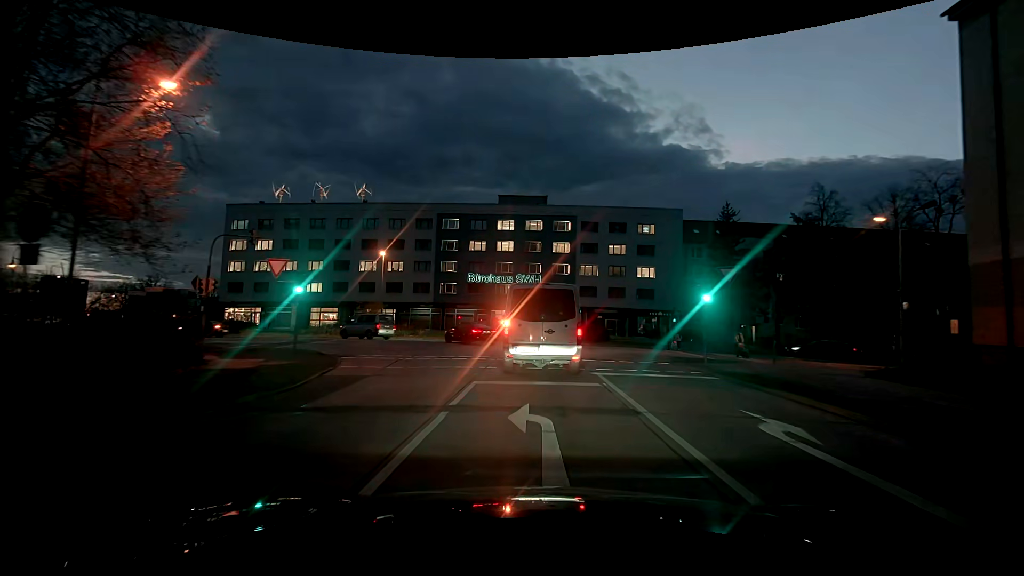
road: tertiary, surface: asphalt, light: Dusk
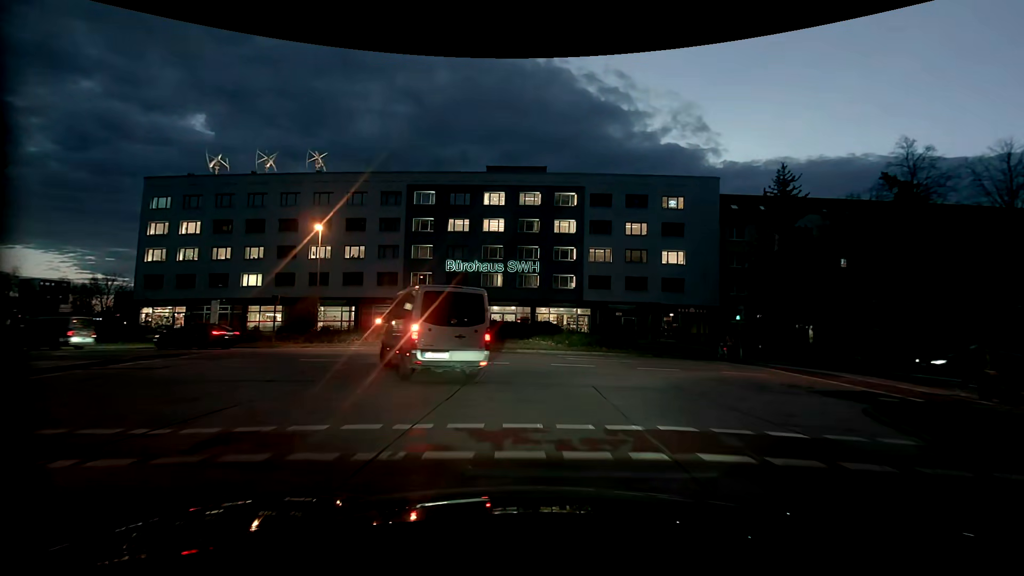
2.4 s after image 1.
(-0.1, +14.0) m; -1°
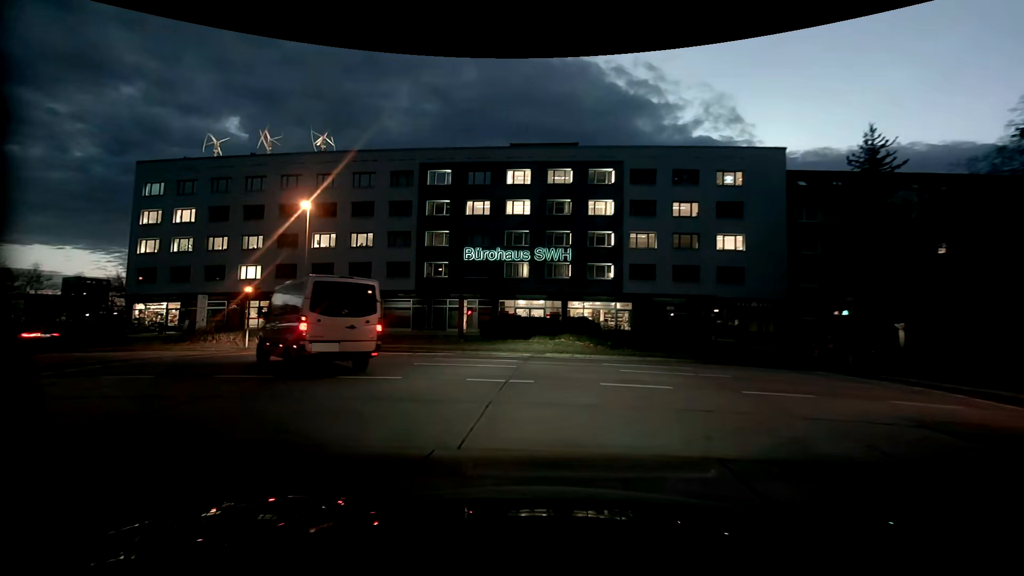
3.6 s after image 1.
(-0.1, +6.7) m; -3°
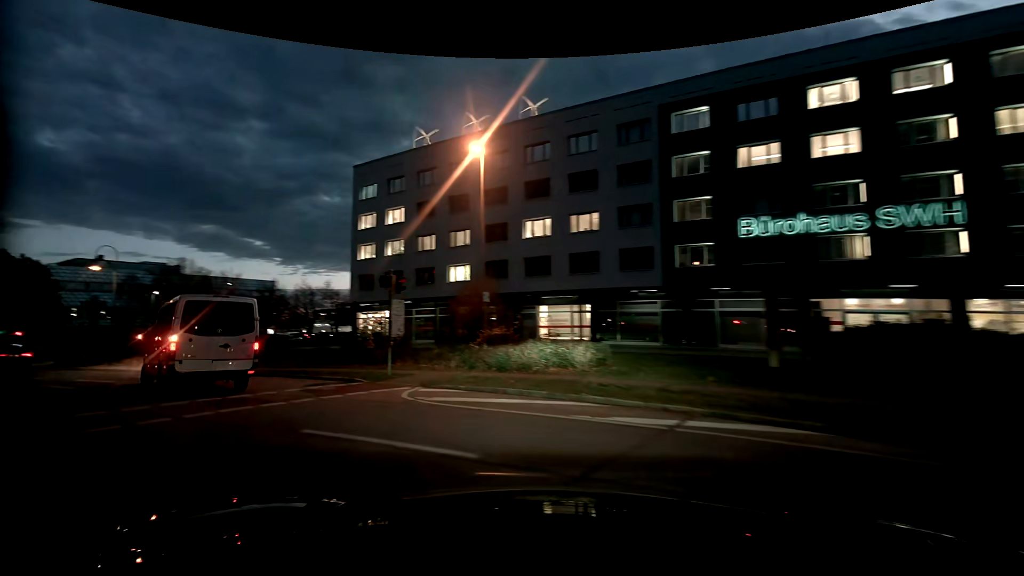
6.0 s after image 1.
(-2.7, +13.5) m; -26°
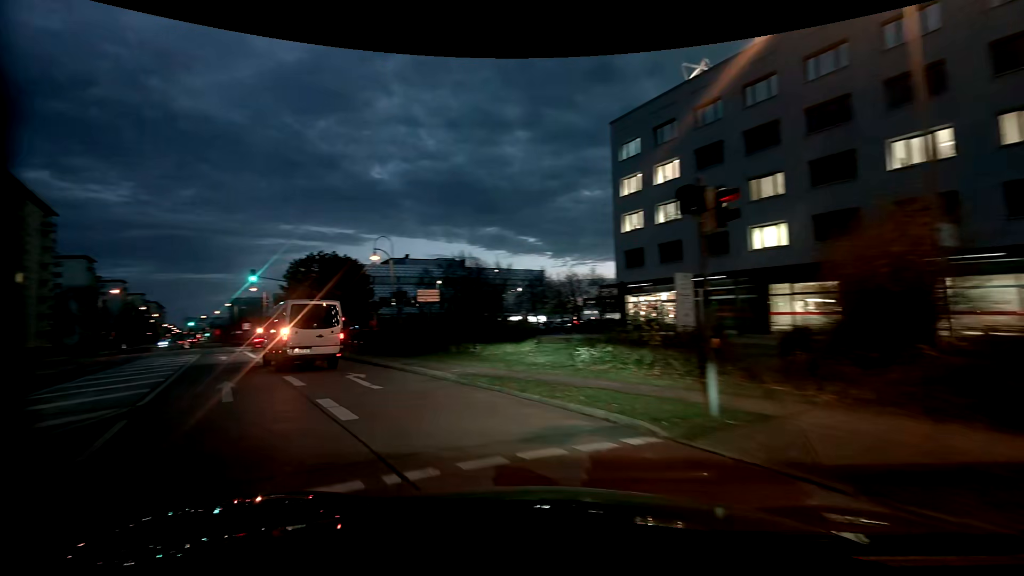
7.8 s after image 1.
(-2.7, +8.8) m; -33°
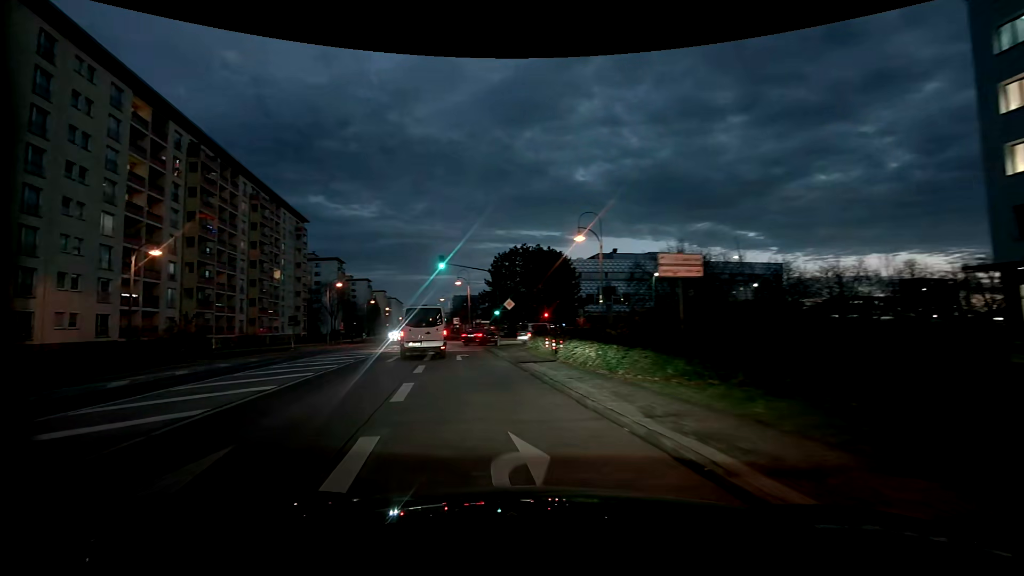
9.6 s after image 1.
(-2.2, +10.2) m; -22°
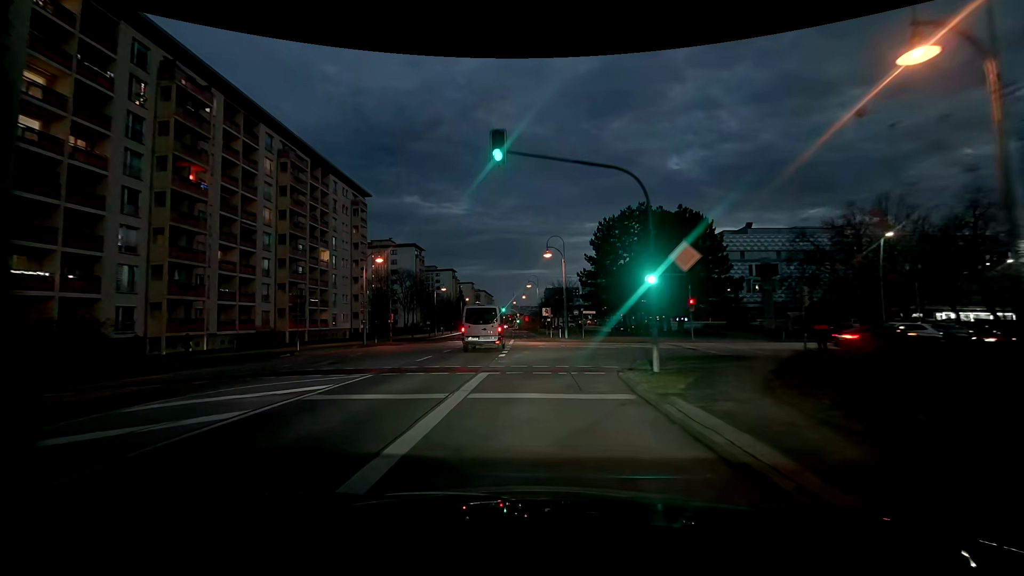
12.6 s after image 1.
(-3.0, +22.6) m; -9°
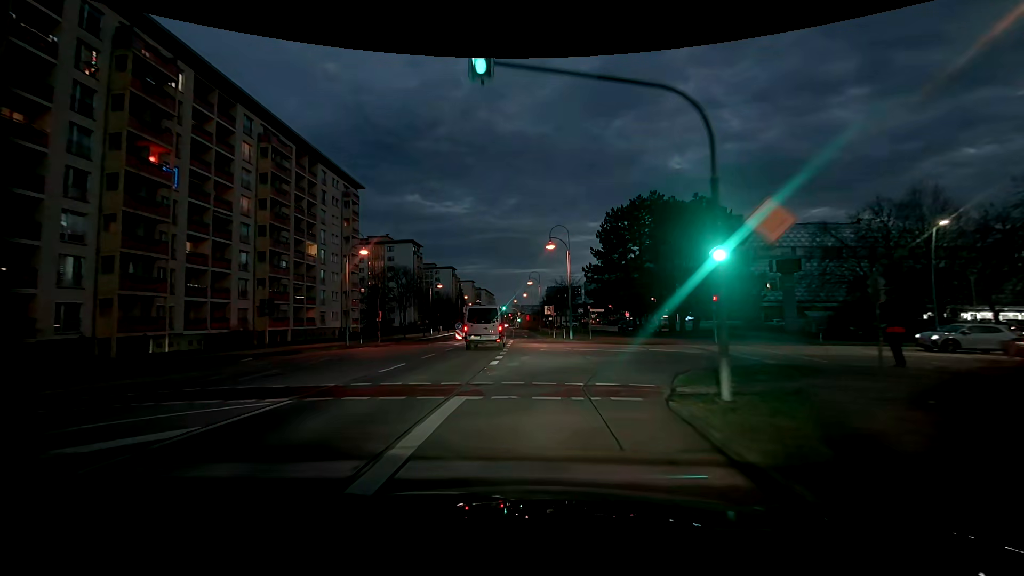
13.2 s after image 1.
(-0.1, +4.6) m; -1°
(0, +10) (+3, +19) (+12, +24) (+22, +24) (+32, +23) (+42, +22) (+52, +21) (+62, +20) (+72, +20) (+82, +19) m
